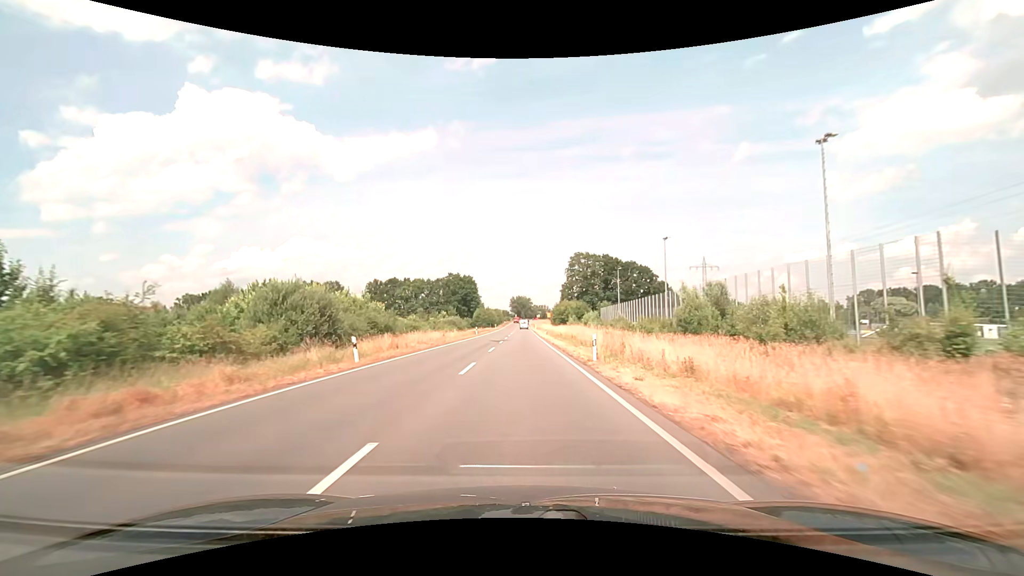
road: secondary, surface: asphalt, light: Day
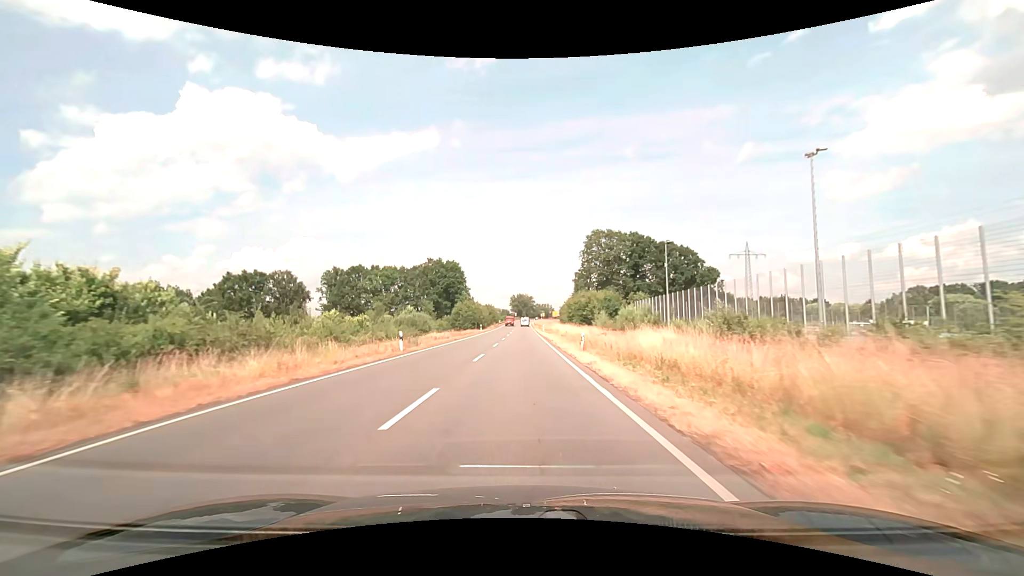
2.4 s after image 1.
(+0.1, +43.0) m; 0°
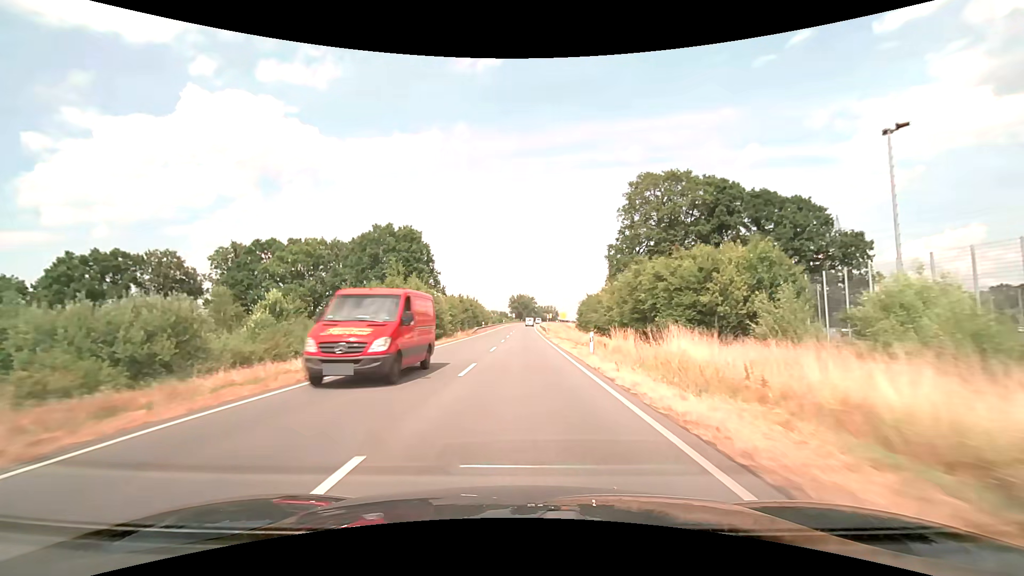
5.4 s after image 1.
(-0.1, +53.6) m; 0°
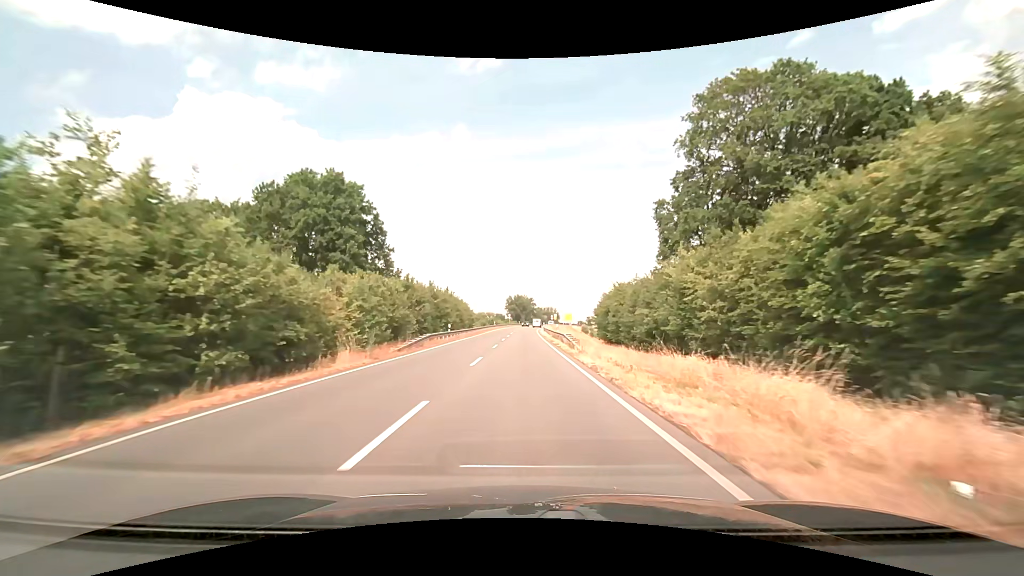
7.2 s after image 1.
(+0.1, +32.1) m; 0°
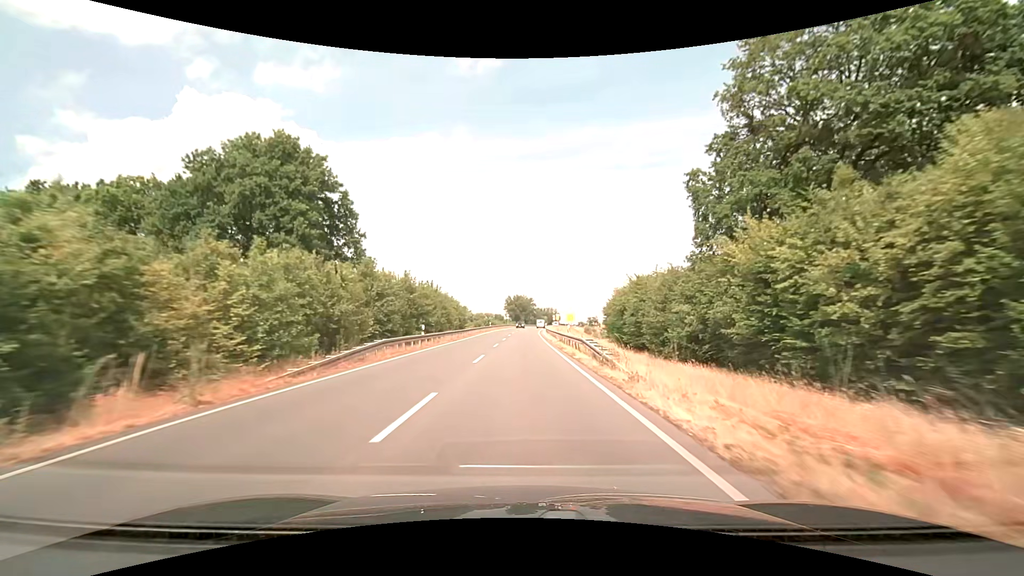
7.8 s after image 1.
(0.0, +10.7) m; 0°
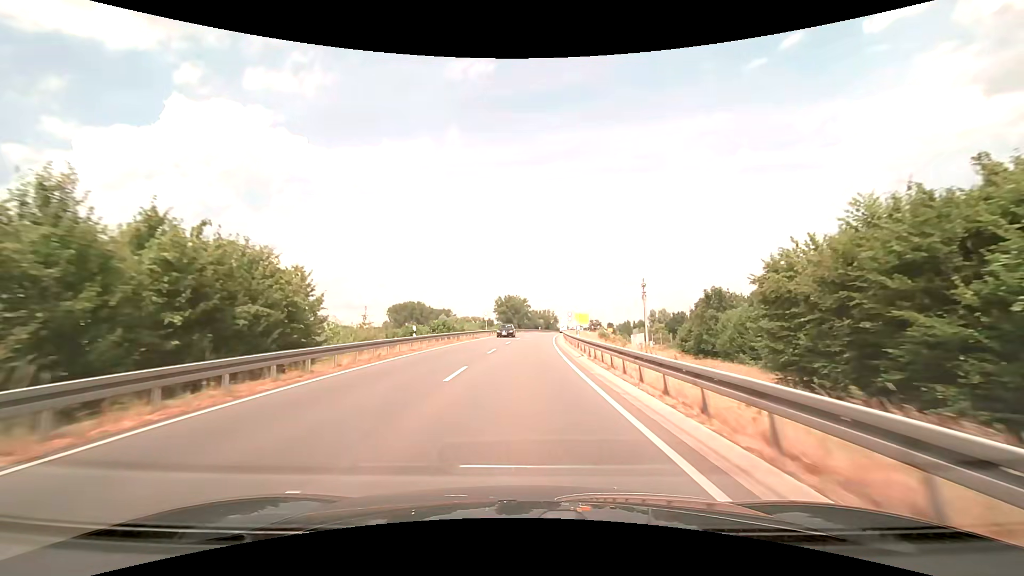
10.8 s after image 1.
(+0.2, +53.5) m; +1°
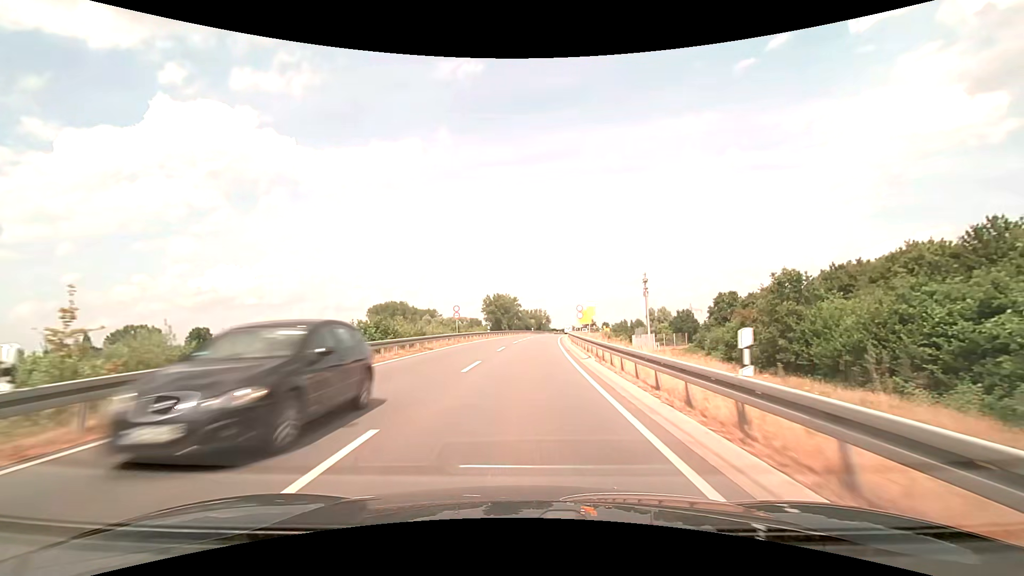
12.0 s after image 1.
(+0.2, +21.4) m; +1°
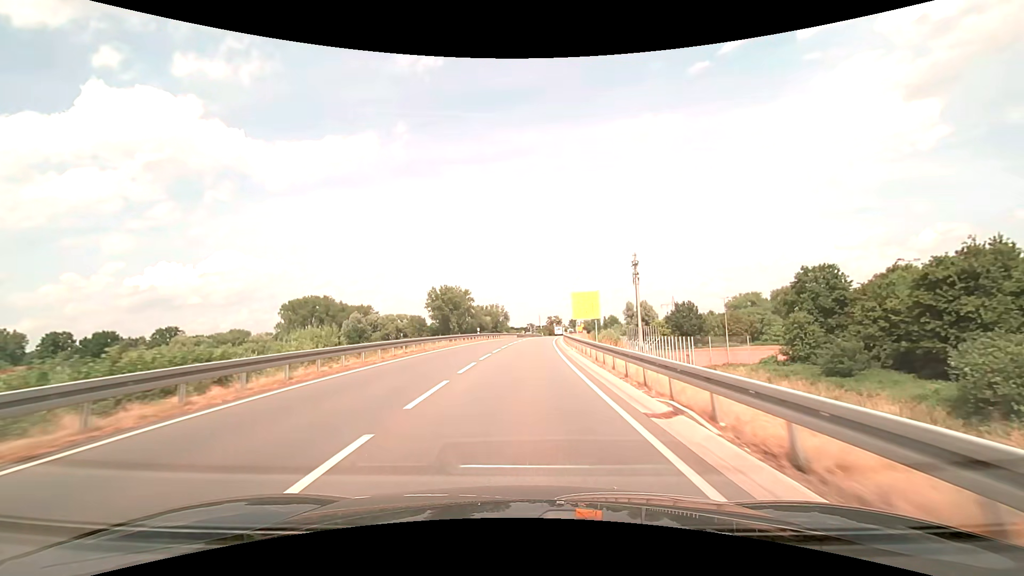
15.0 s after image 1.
(+2.0, +53.6) m; +5°
(0, +10) (0, +20) (+1, +30) (+1, +40) (+1, +50) (+2, +60) (+3, +70) (+4, +80) (+5, +90) (+6, +100) m
